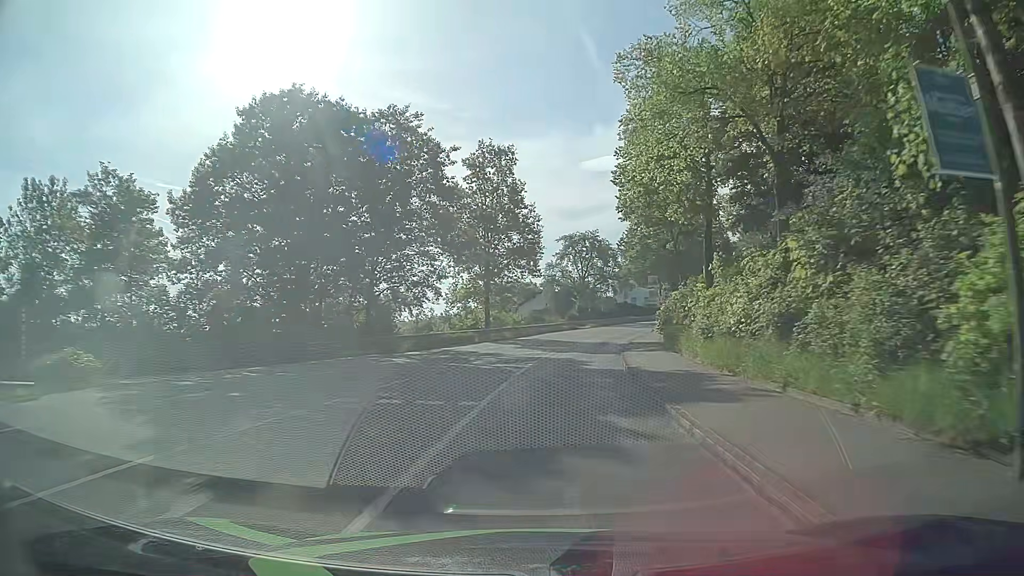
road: tertiary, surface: asphalt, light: Day
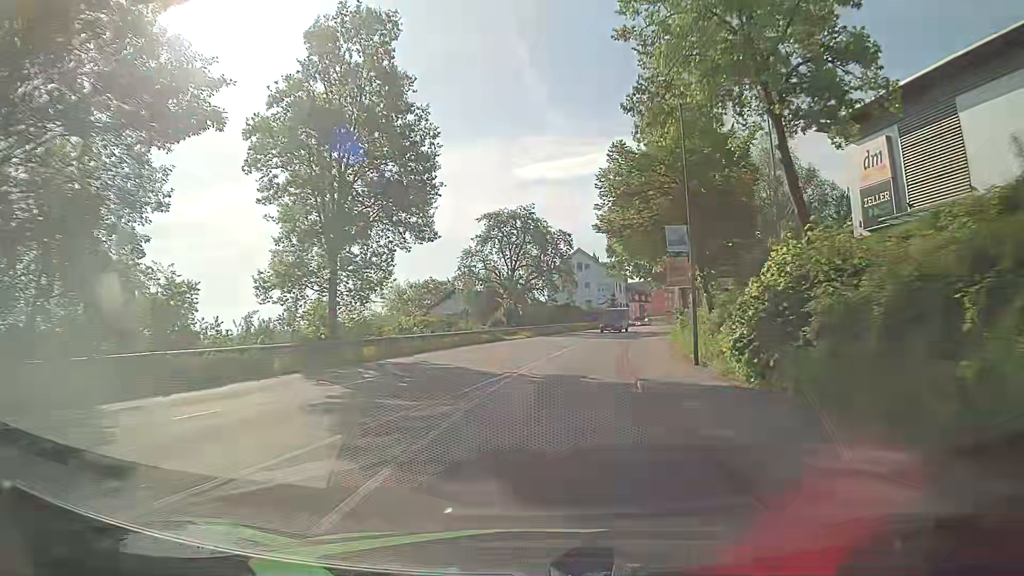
(+1.8, +24.0) m; +7°
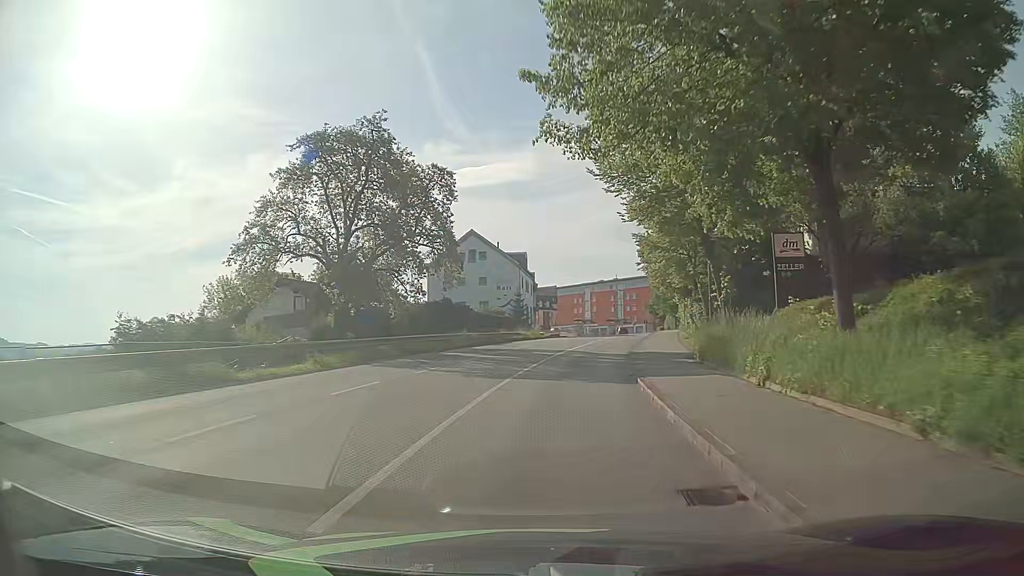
(+2.6, +31.1) m; +9°
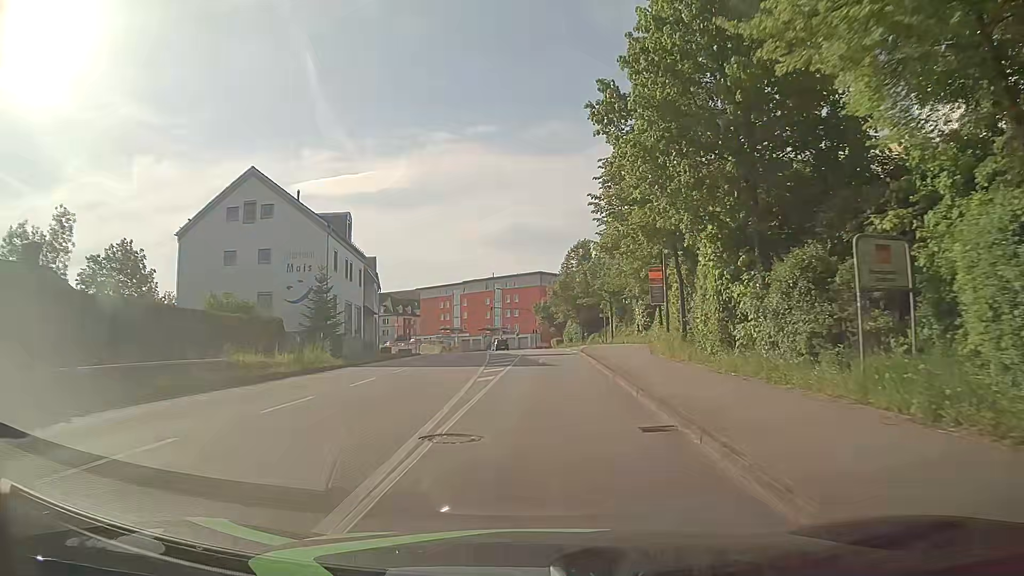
(+3.3, +36.9) m; +11°
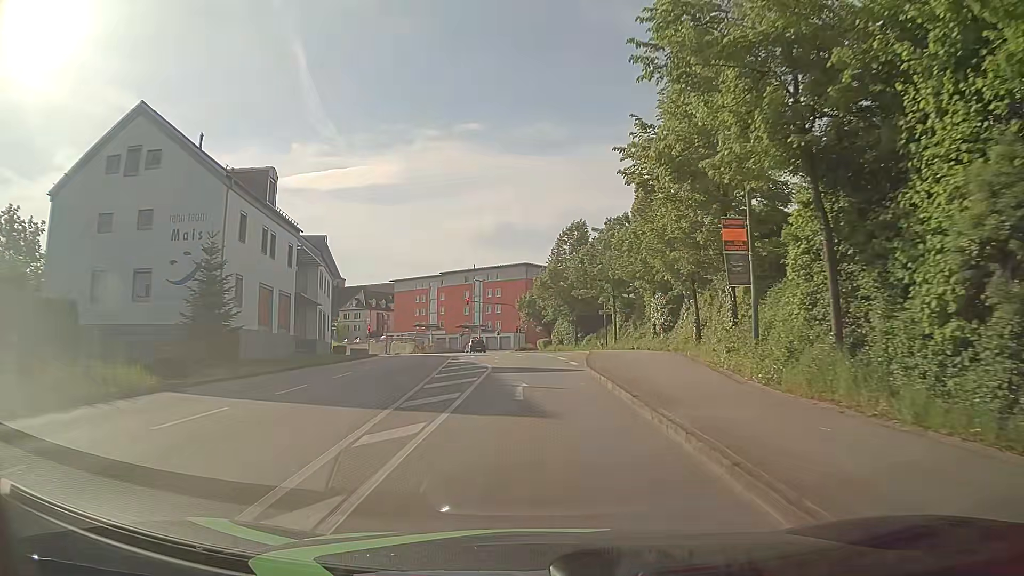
(+0.1, +14.2) m; 0°
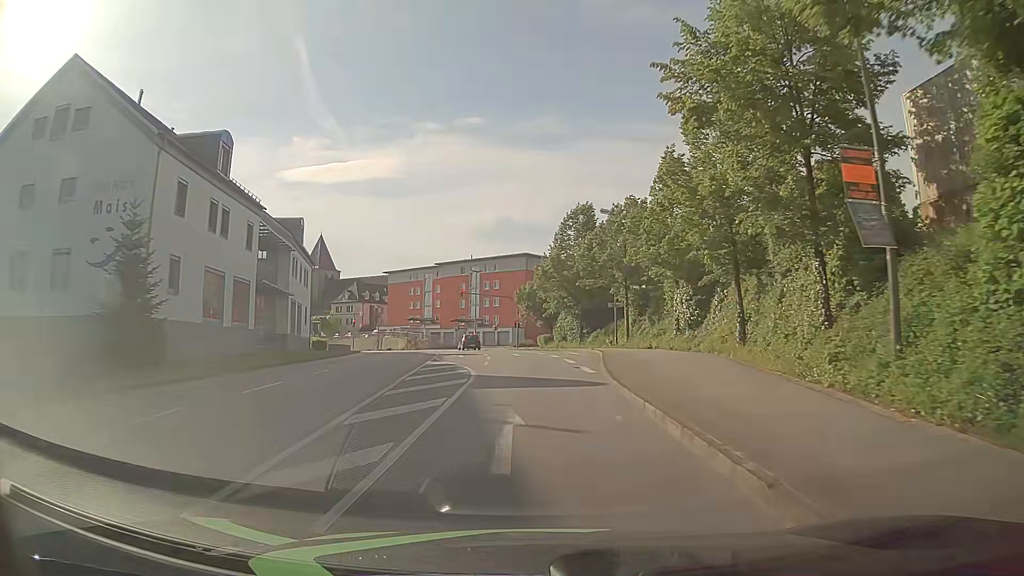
(0.0, +6.8) m; 0°
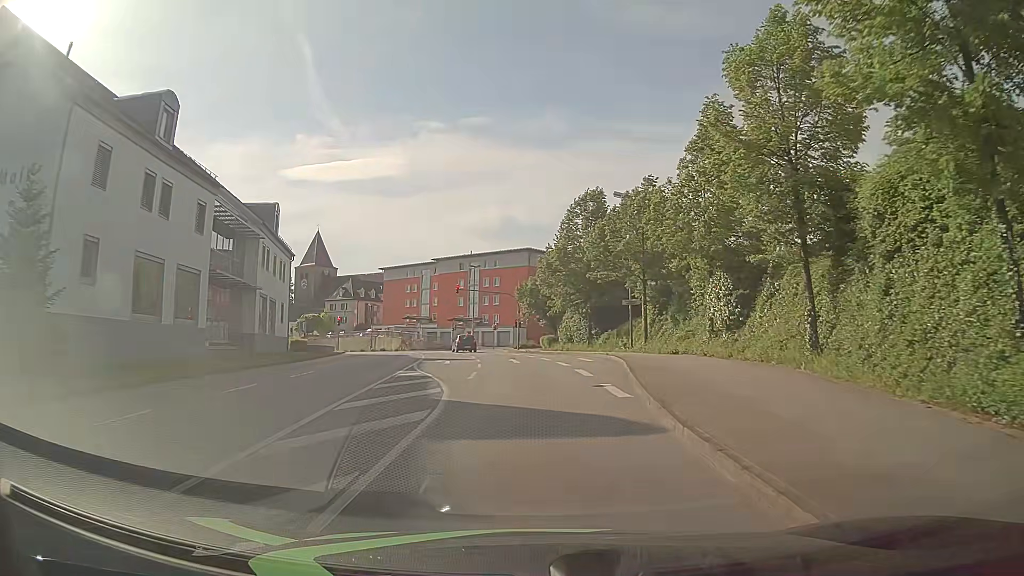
(0.0, +6.4) m; 0°
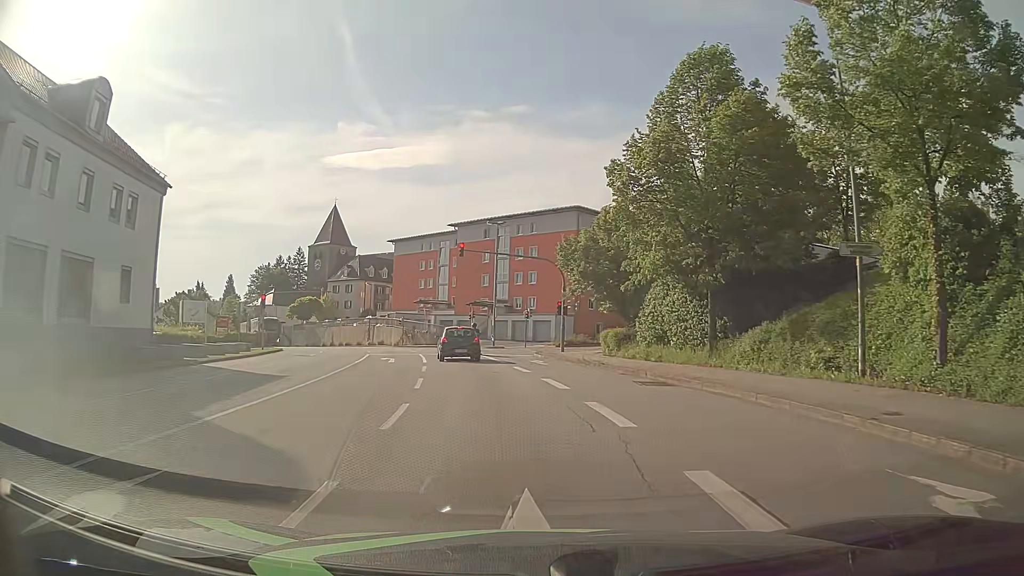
(-0.5, +26.9) m; -3°
